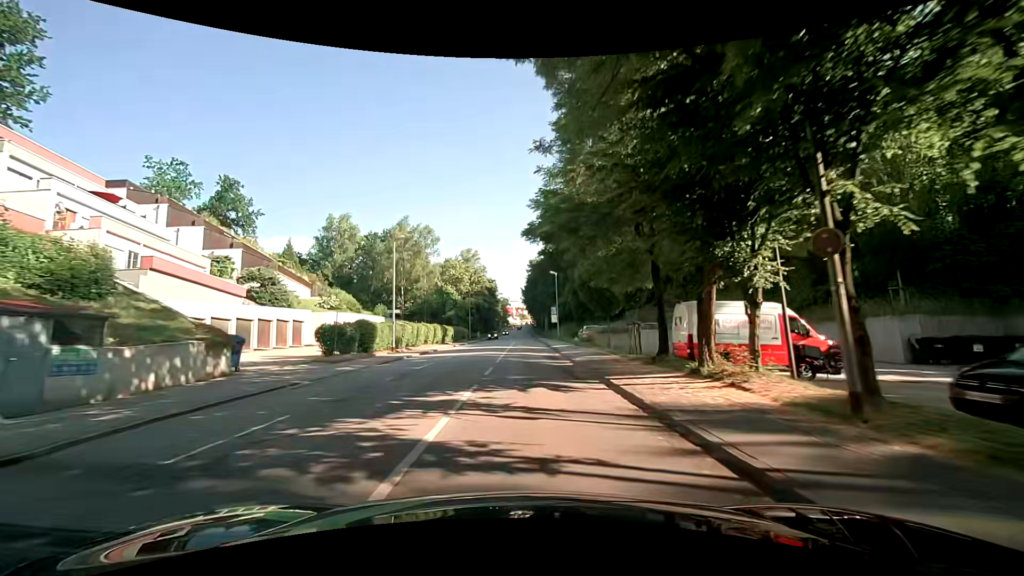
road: tertiary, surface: asphalt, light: Day
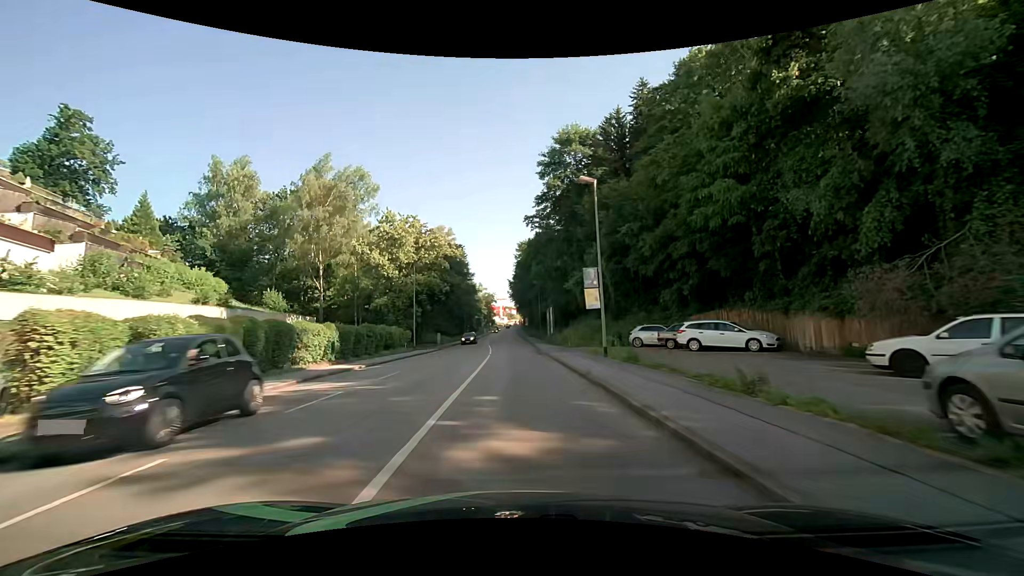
(+1.3, +37.4) m; +3°
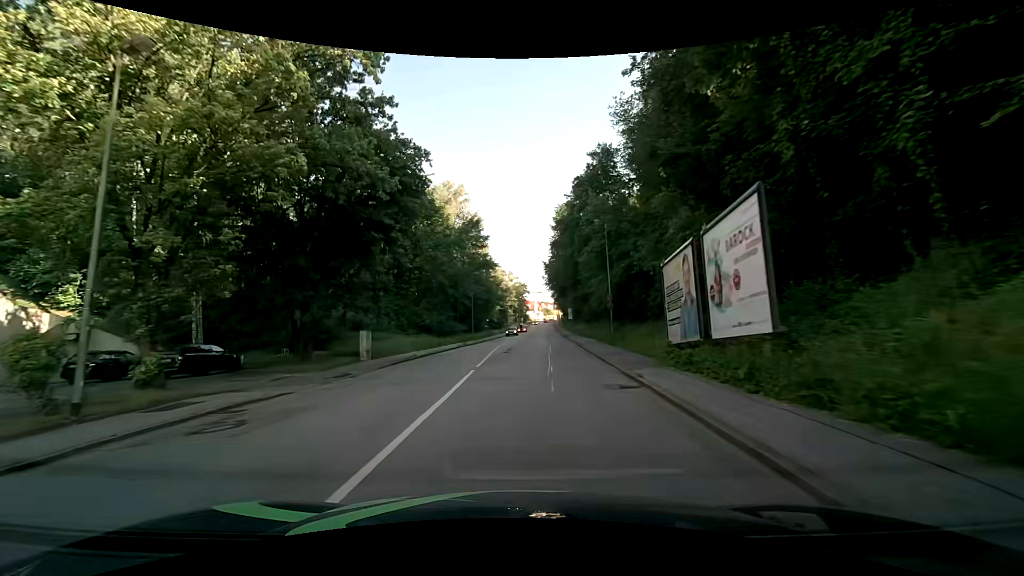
(-0.4, +37.6) m; -4°
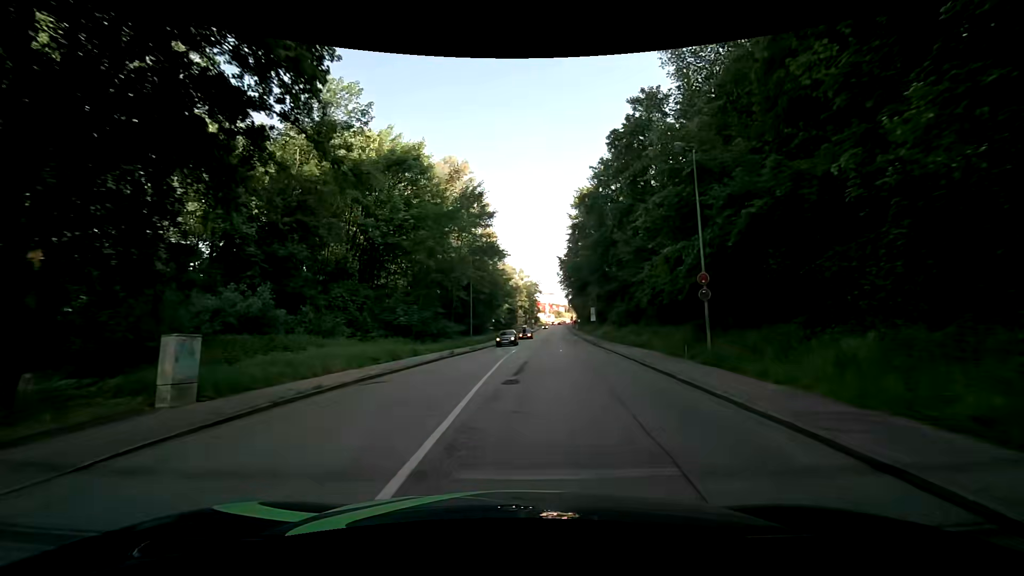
(-0.3, +14.2) m; -1°
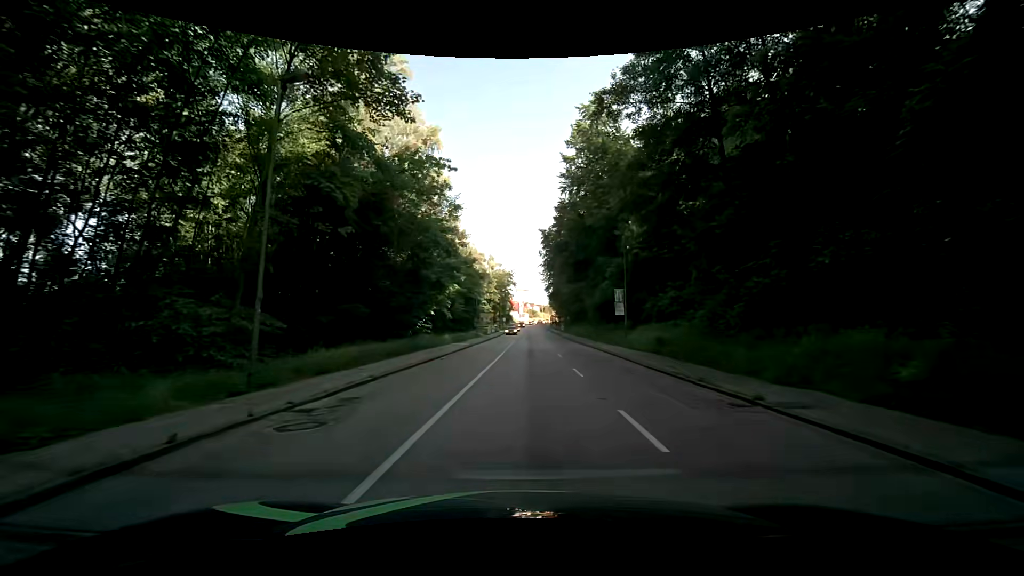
(+0.8, +33.6) m; +3°
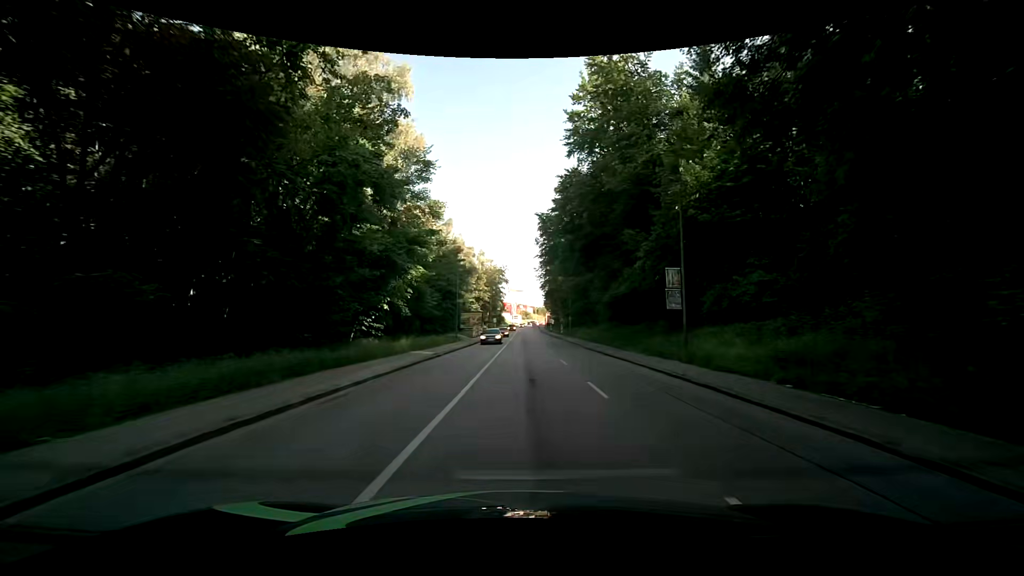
(+0.1, +13.4) m; +1°
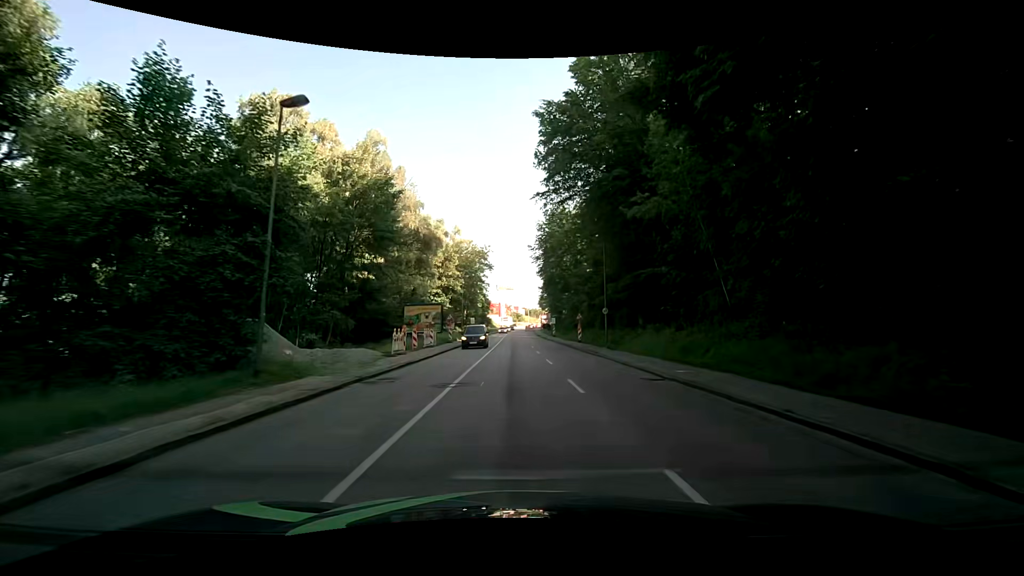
(+0.6, +35.6) m; +1°
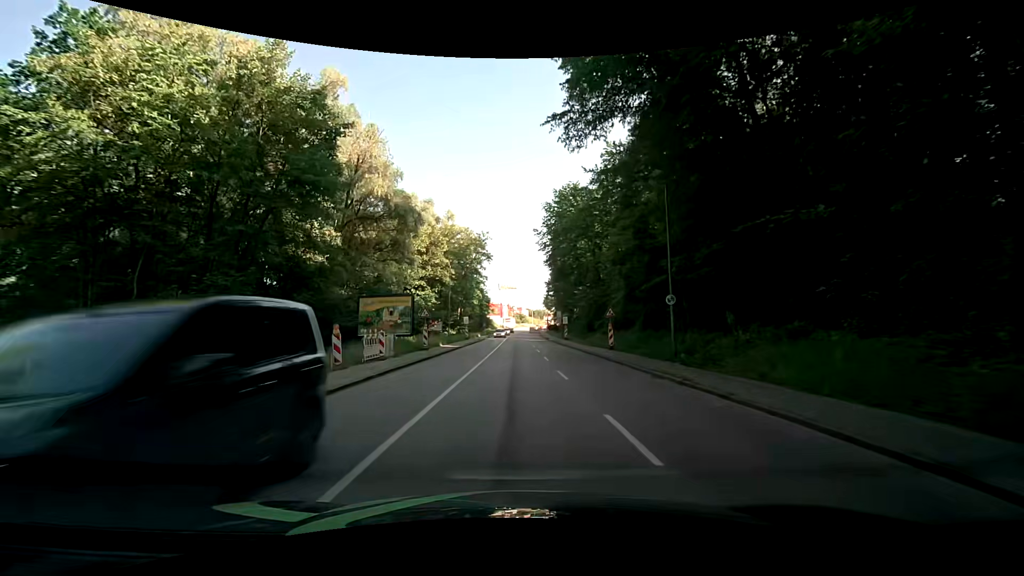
(+0.1, +14.8) m; 0°
